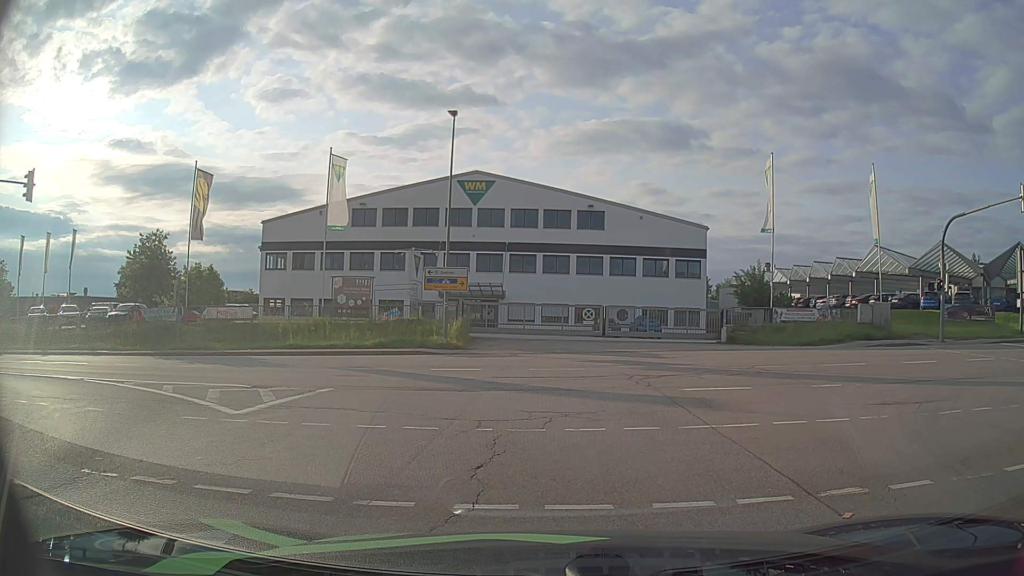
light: Day
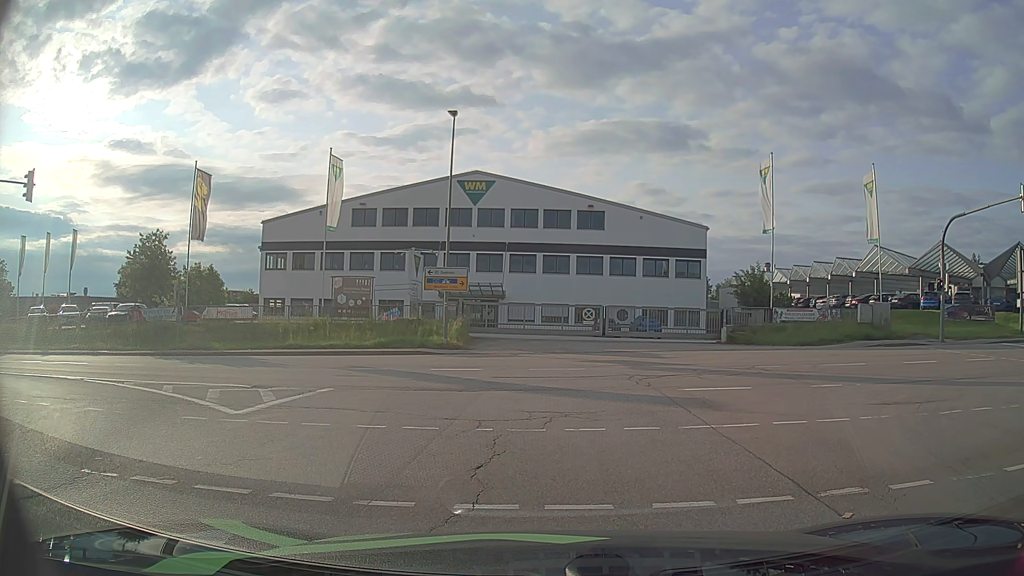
(0.0, 0.0) m; 0°
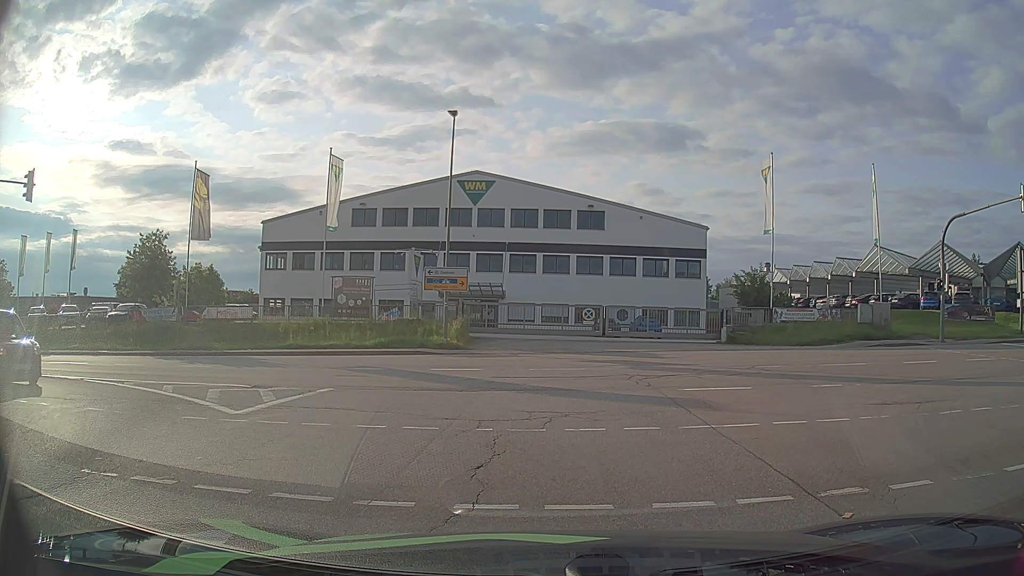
(0.0, 0.0) m; 0°
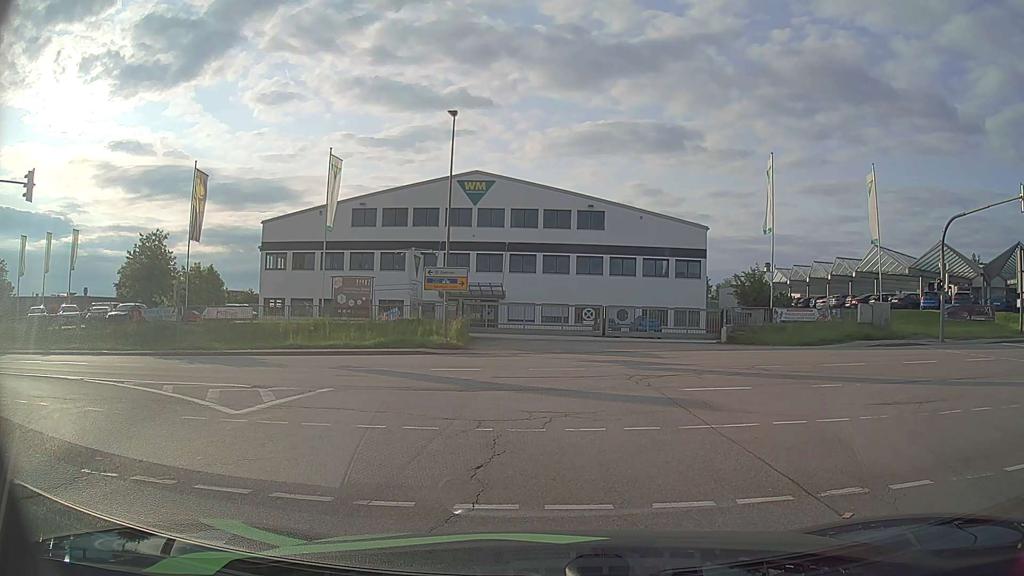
(0.0, 0.0) m; 0°
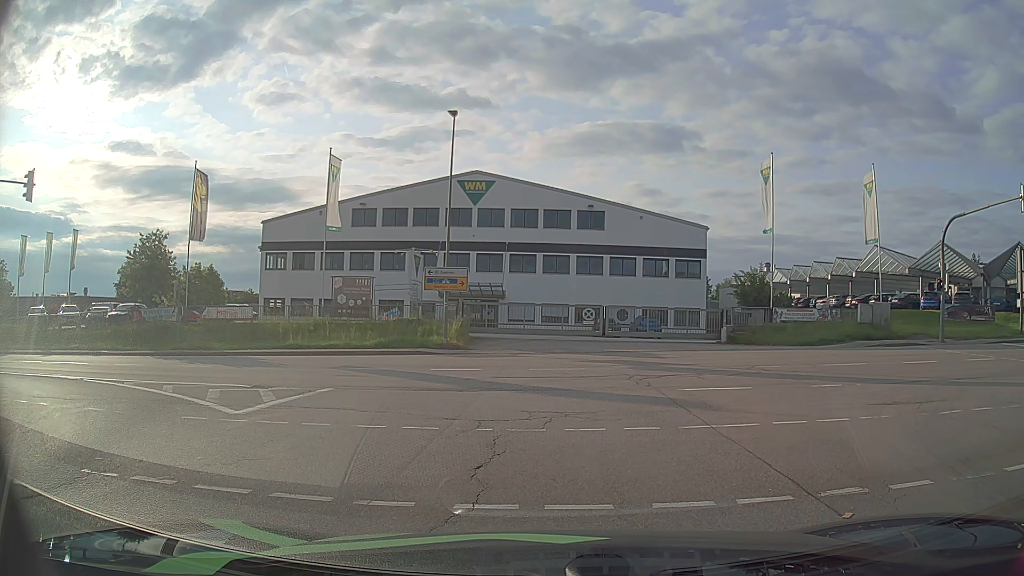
(0.0, 0.0) m; 0°
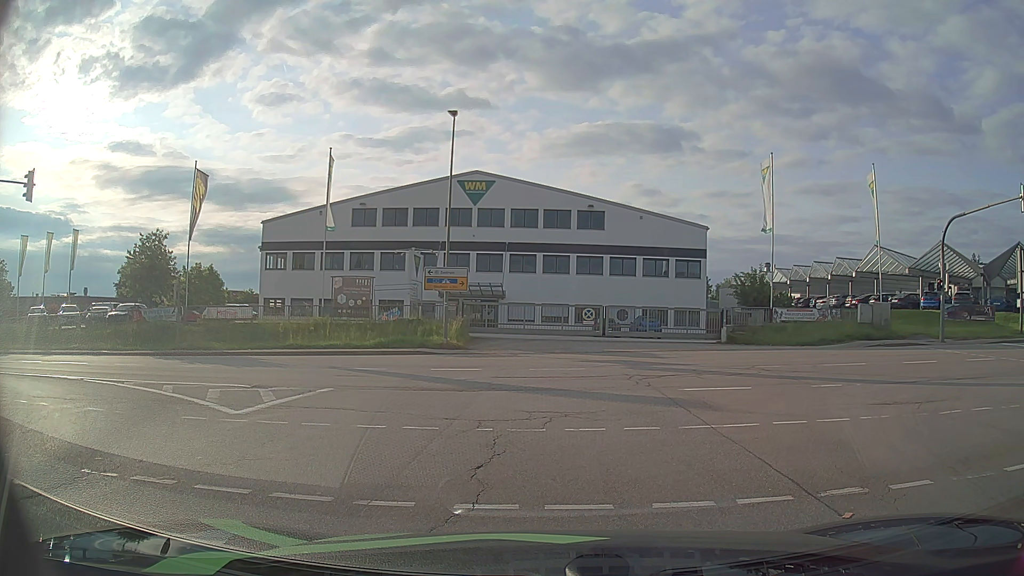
(0.0, 0.0) m; 0°
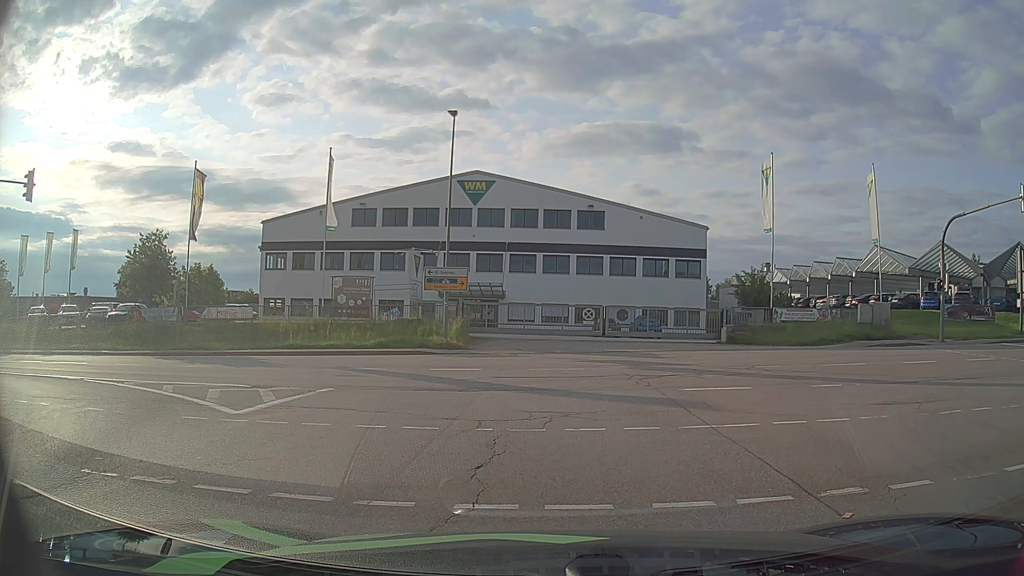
(0.0, 0.0) m; 0°
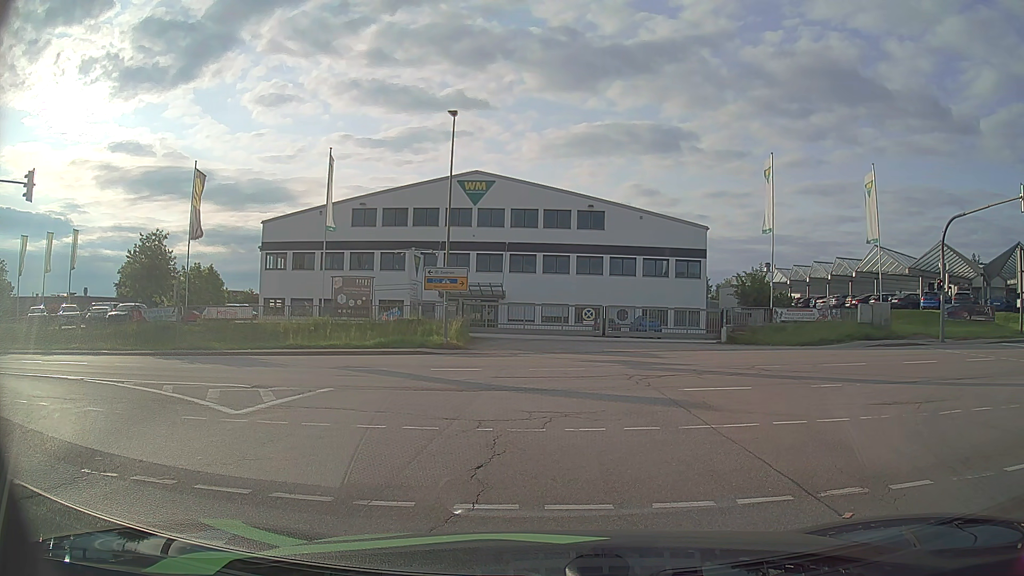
(0.0, 0.0) m; 0°
(0, +10) (-2, +20) (-10, +26) (-20, +27) (-30, +27) (-40, +27) (-50, +27) (-60, +26) (-70, +26) (-80, +26) m
